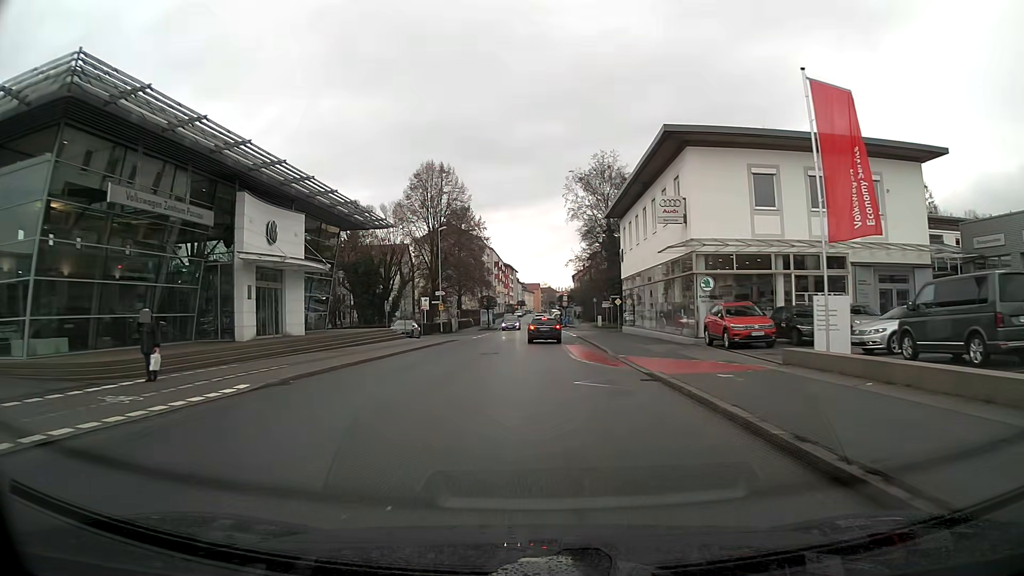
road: tertiary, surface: asphalt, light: Day
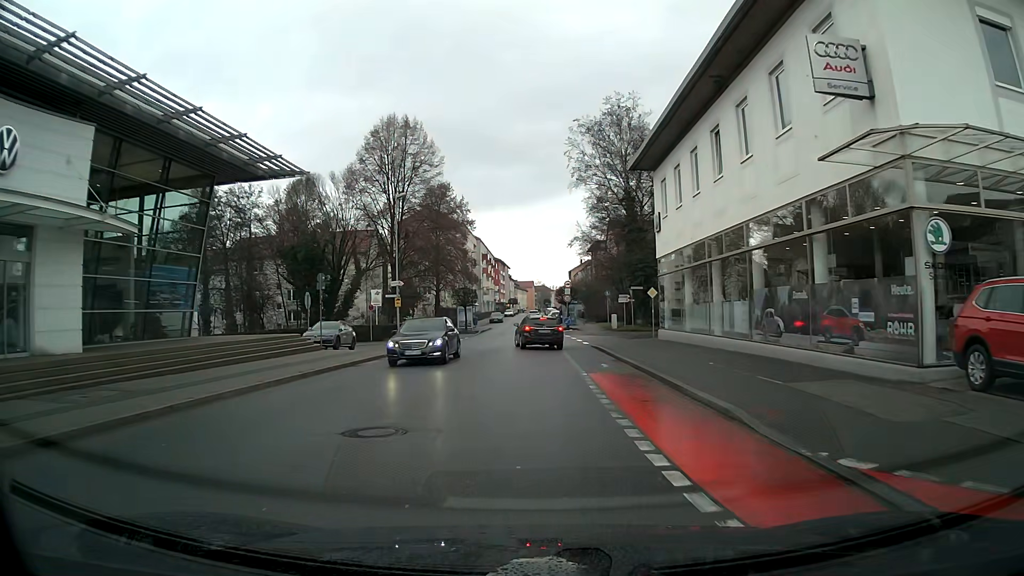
(+0.1, +17.6) m; 0°
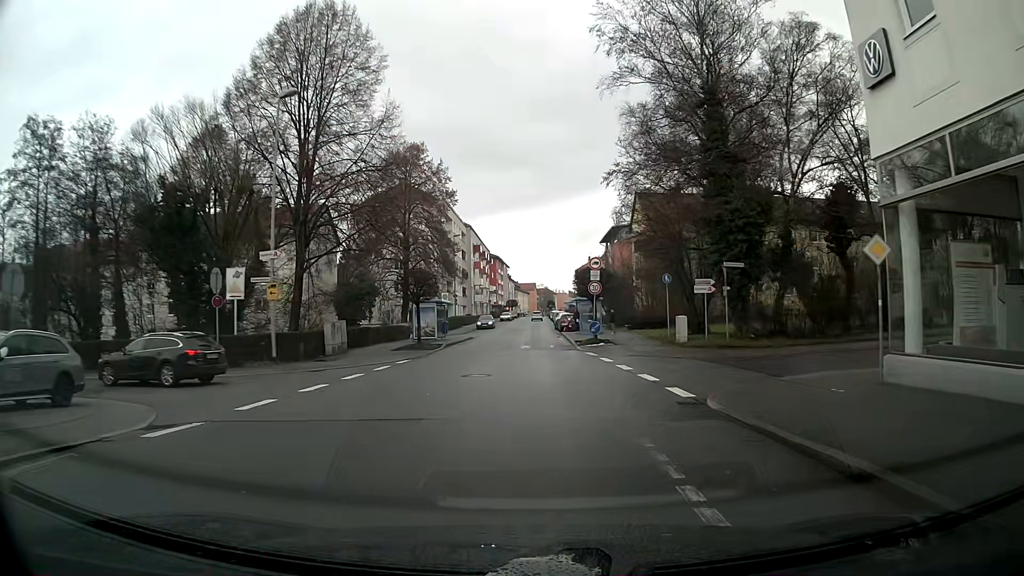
(0.0, +23.4) m; 0°
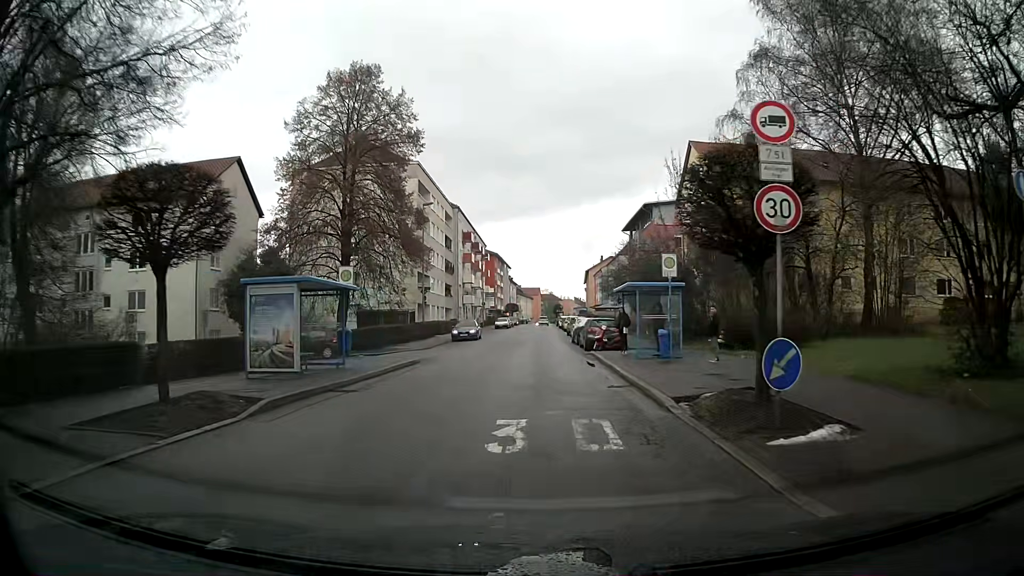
(-0.2, +23.4) m; -1°
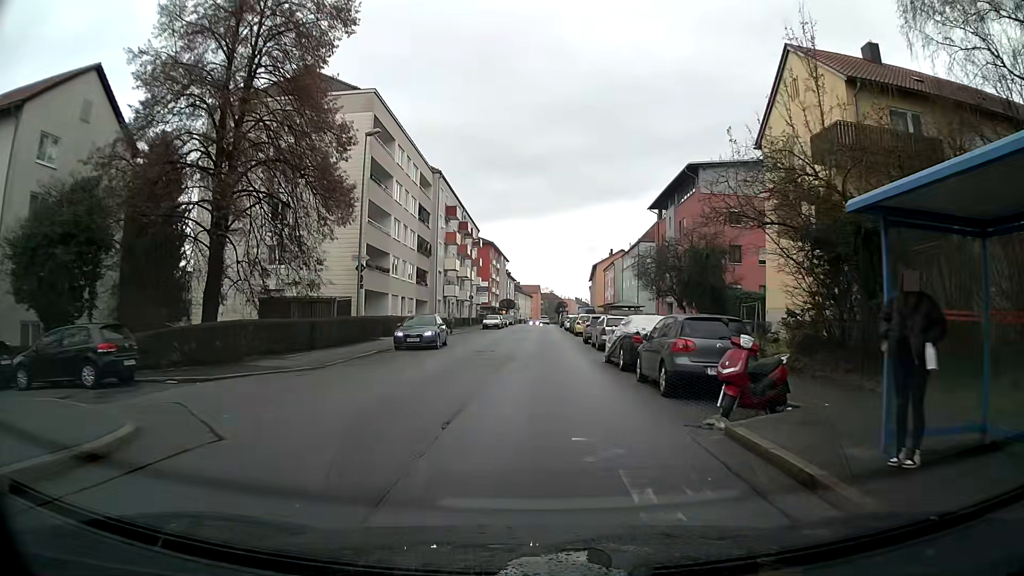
(0.0, +18.9) m; 0°
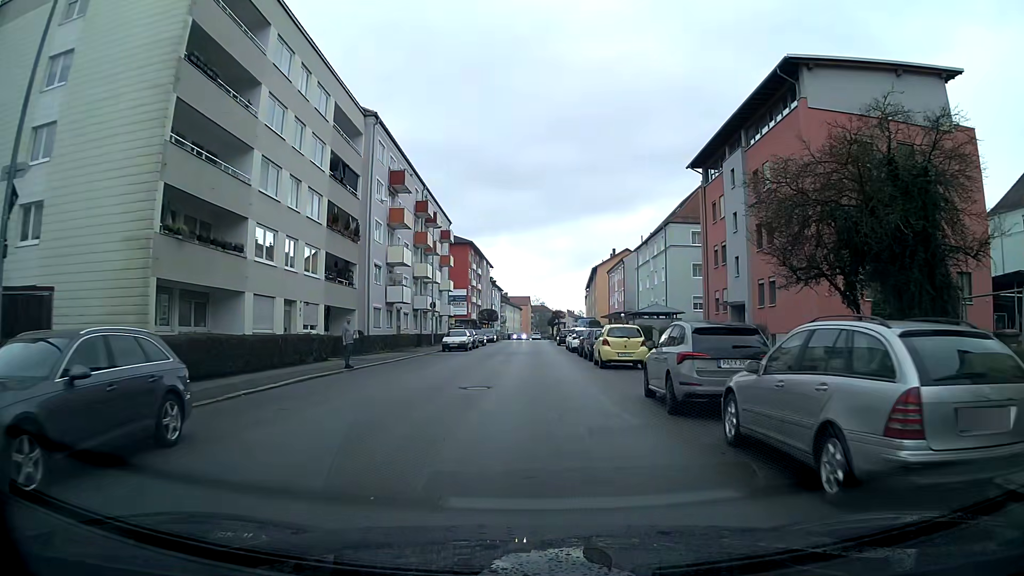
(+0.4, +23.0) m; +1°
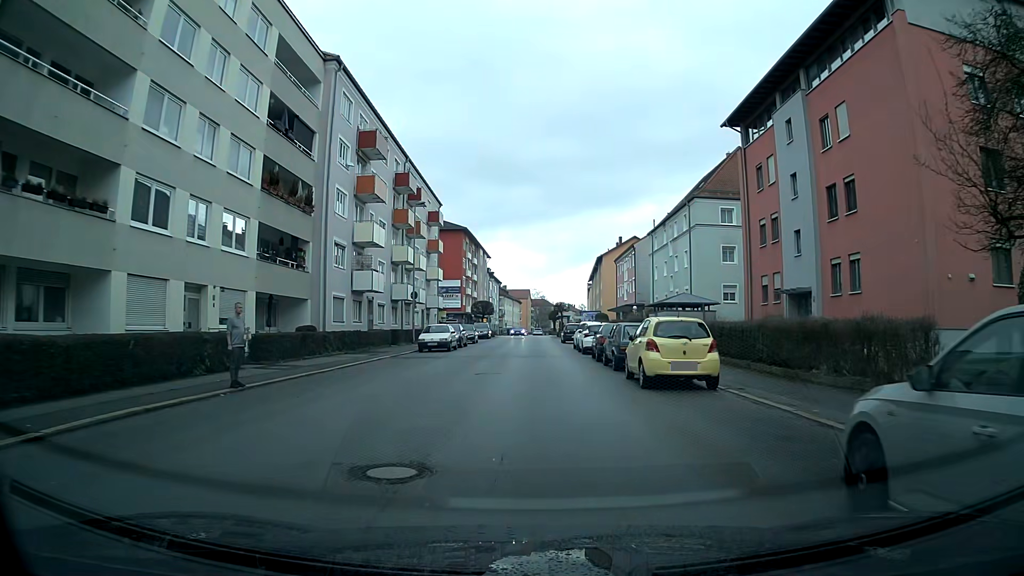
(0.0, +9.0) m; 0°
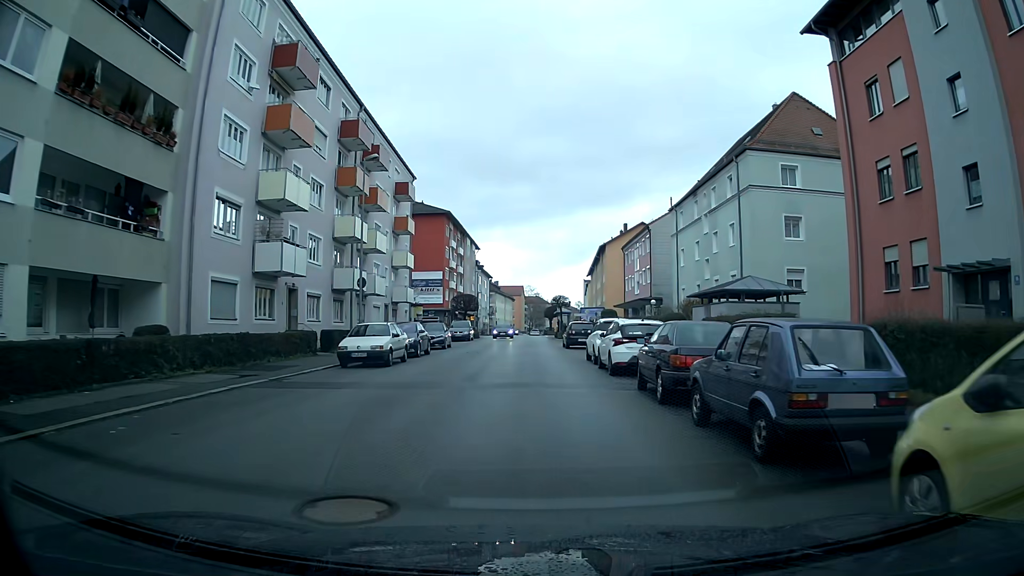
(+0.2, +13.4) m; +1°
(0, +10) (0, +20) (-1, +30) (-1, +40) (-1, +50) (-1, +60) (-2, +70) (-2, +80) (-2, +90) (-2, +100) m
